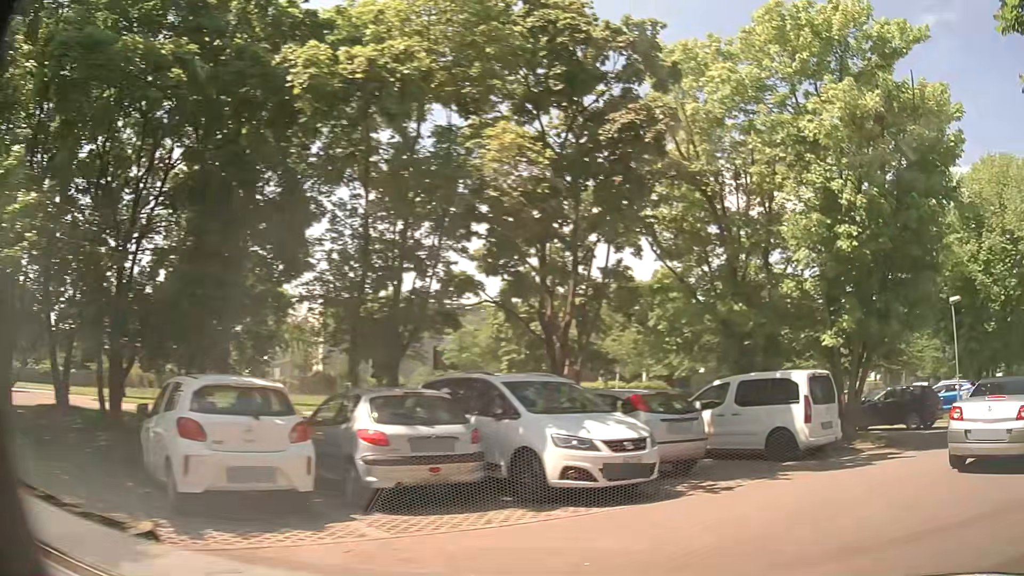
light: Day
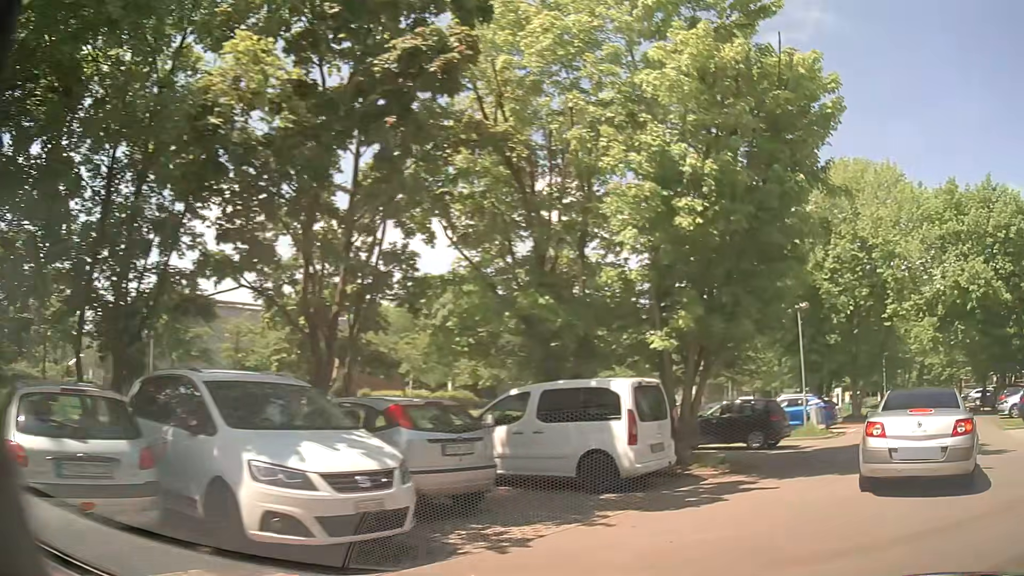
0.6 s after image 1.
(+0.4, +2.9) m; +16°
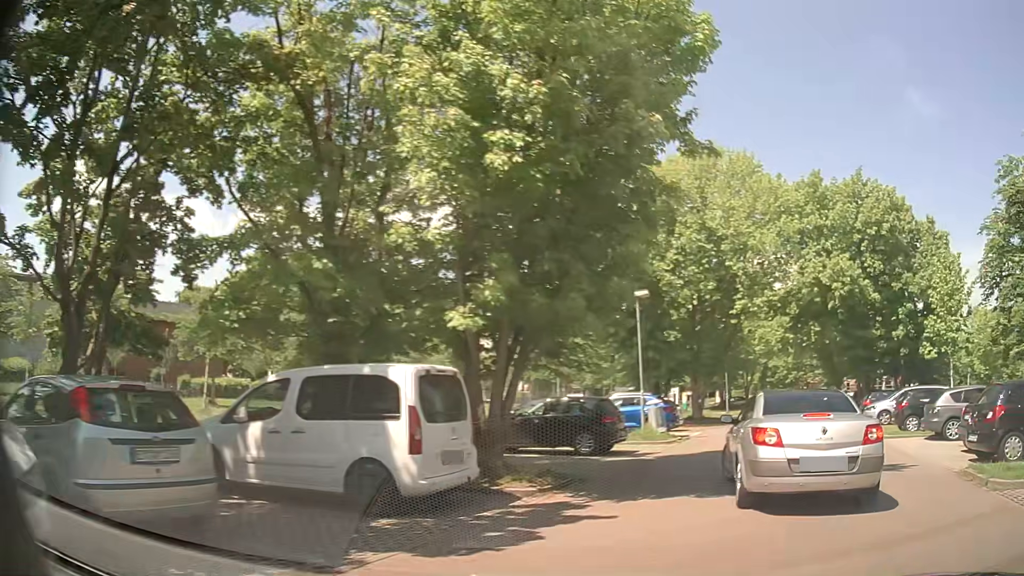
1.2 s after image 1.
(+0.3, +2.6) m; +16°
